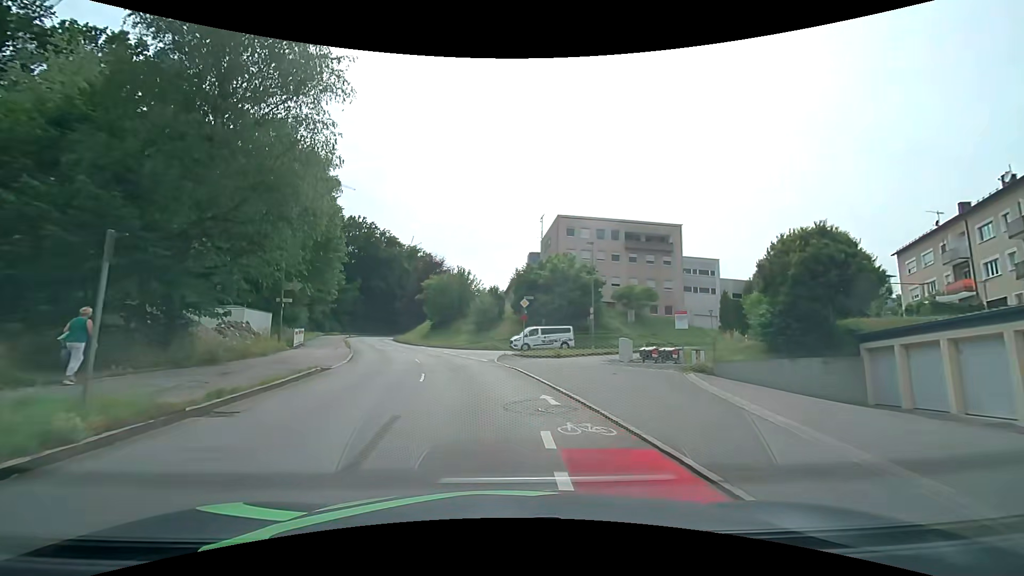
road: tertiary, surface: asphalt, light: Day
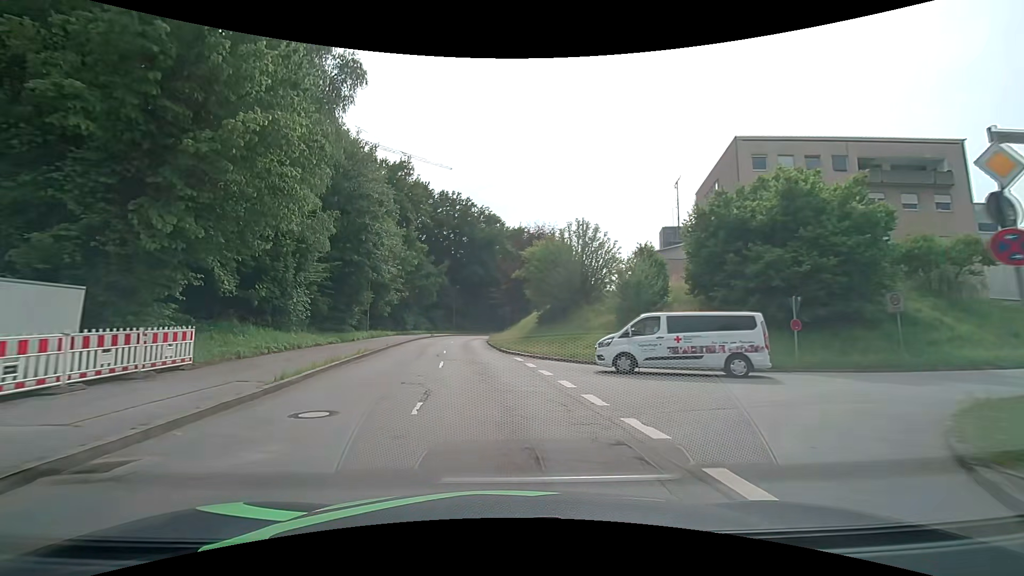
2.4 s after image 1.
(-2.8, +24.4) m; -14°
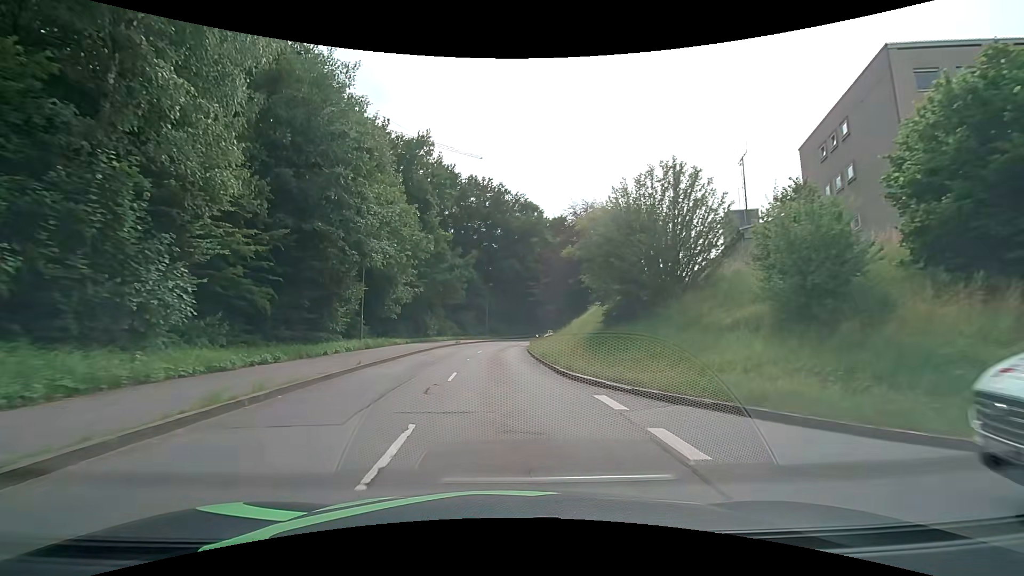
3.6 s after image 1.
(-0.5, +13.0) m; -4°
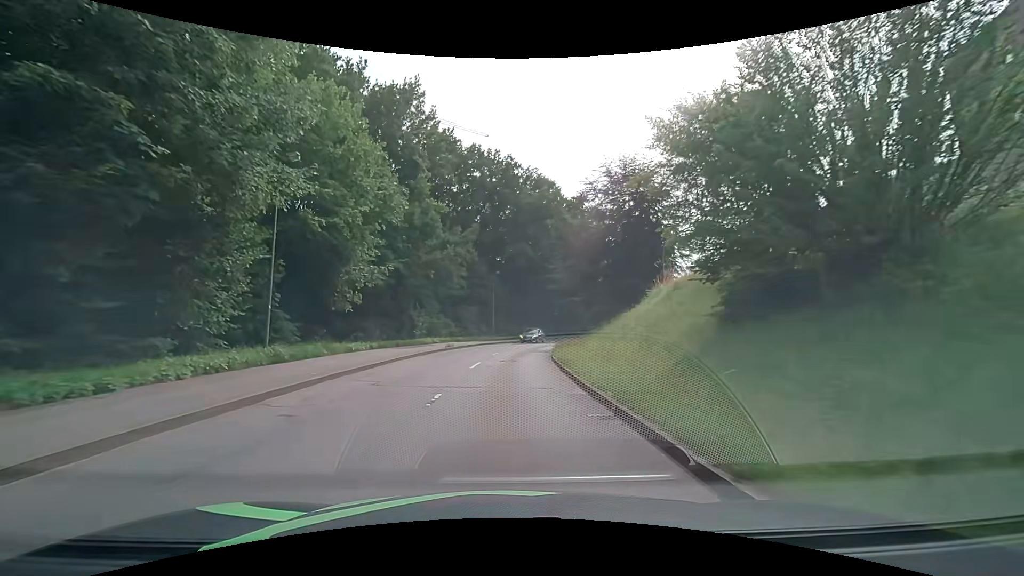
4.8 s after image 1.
(-0.2, +13.5) m; -1°
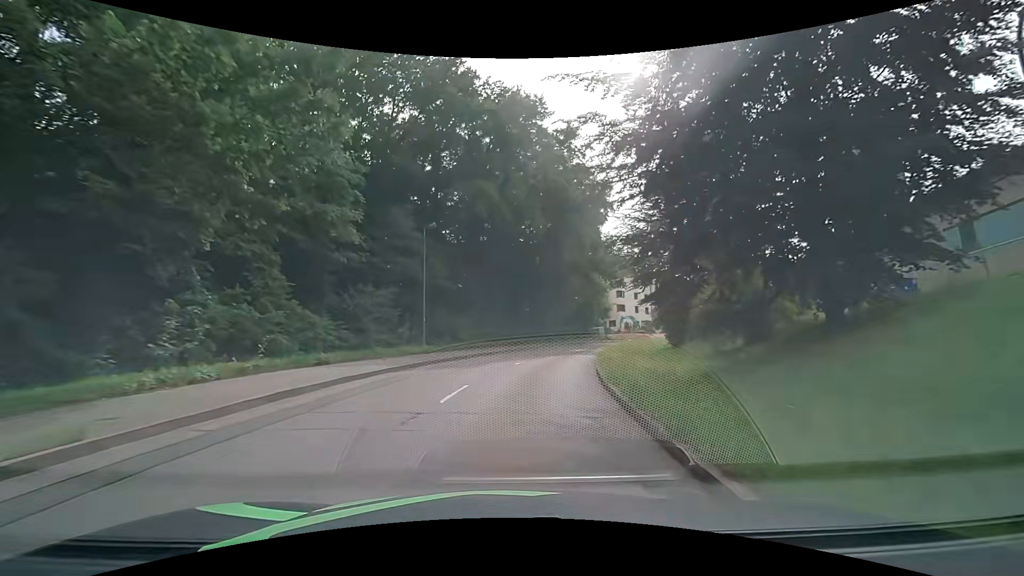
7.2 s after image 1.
(+0.5, +27.0) m; +4°
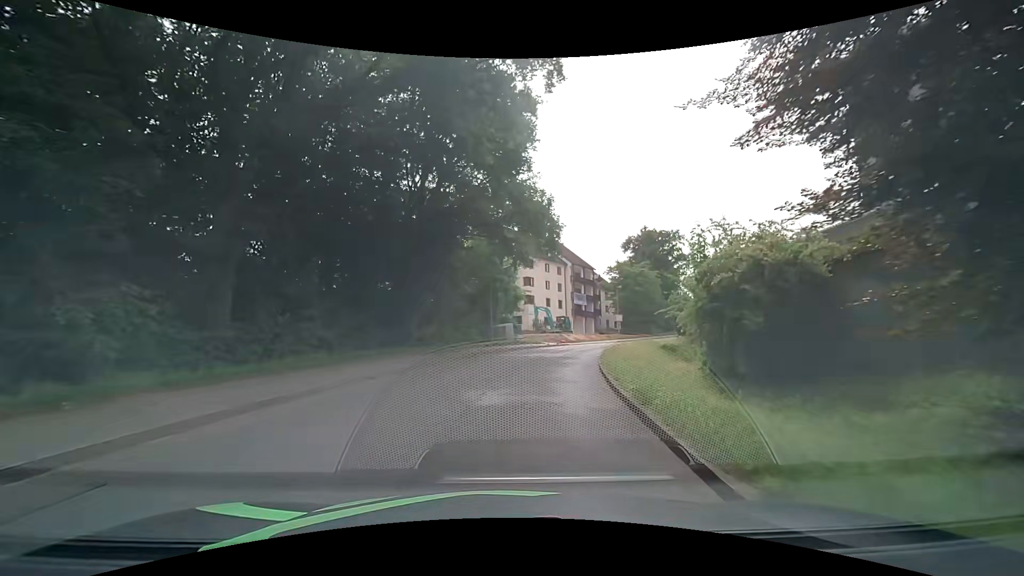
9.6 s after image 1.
(+2.8, +25.5) m; +13°
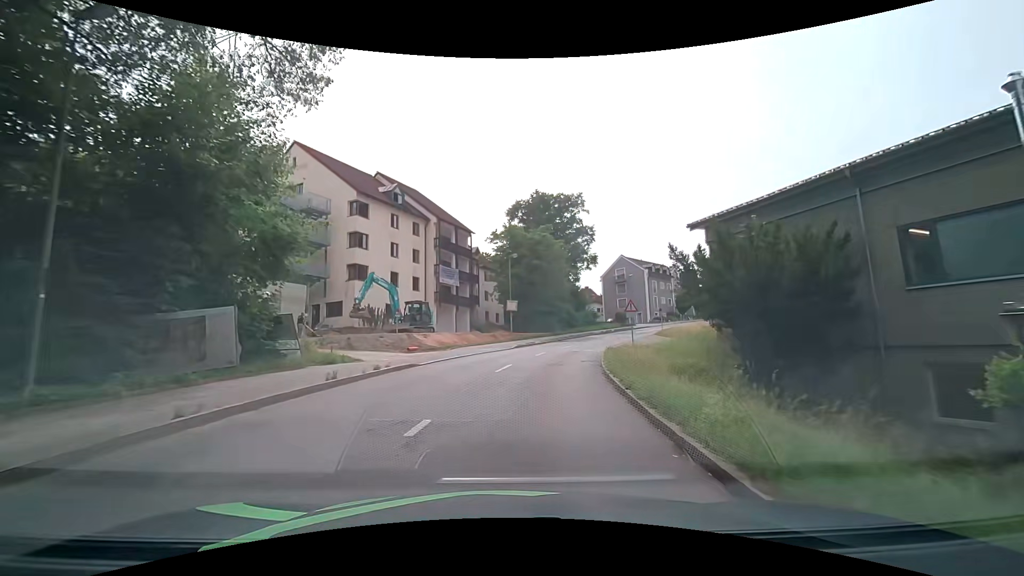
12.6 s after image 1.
(+4.0, +30.5) m; +15°
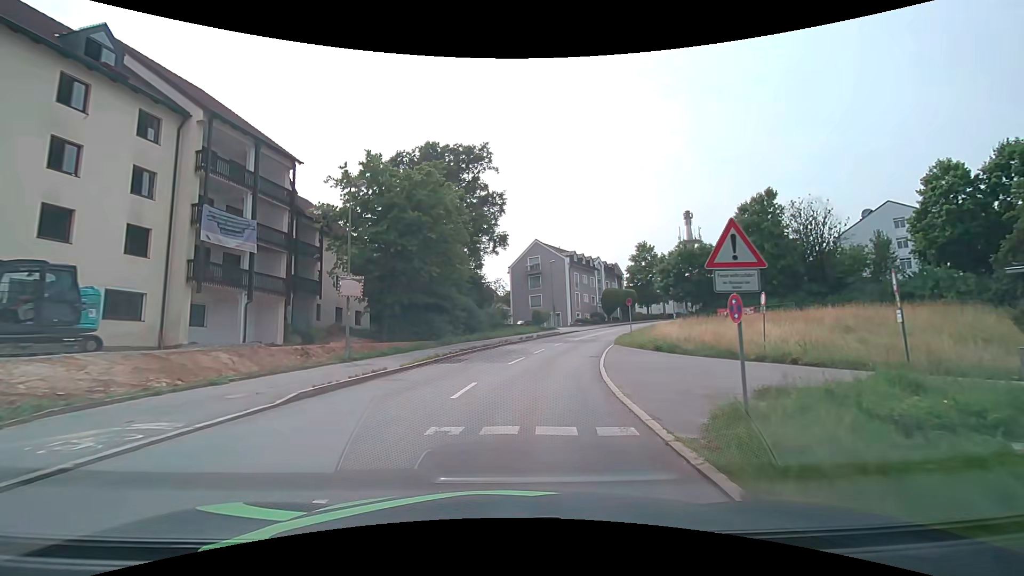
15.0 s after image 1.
(+2.3, +22.9) m; +12°
(0, +10) (+2, +20) (+4, +30) (+7, +39) (+10, +49) (+15, +57) (+20, +66) (+26, +74) (+33, +81) (+41, +88) m
